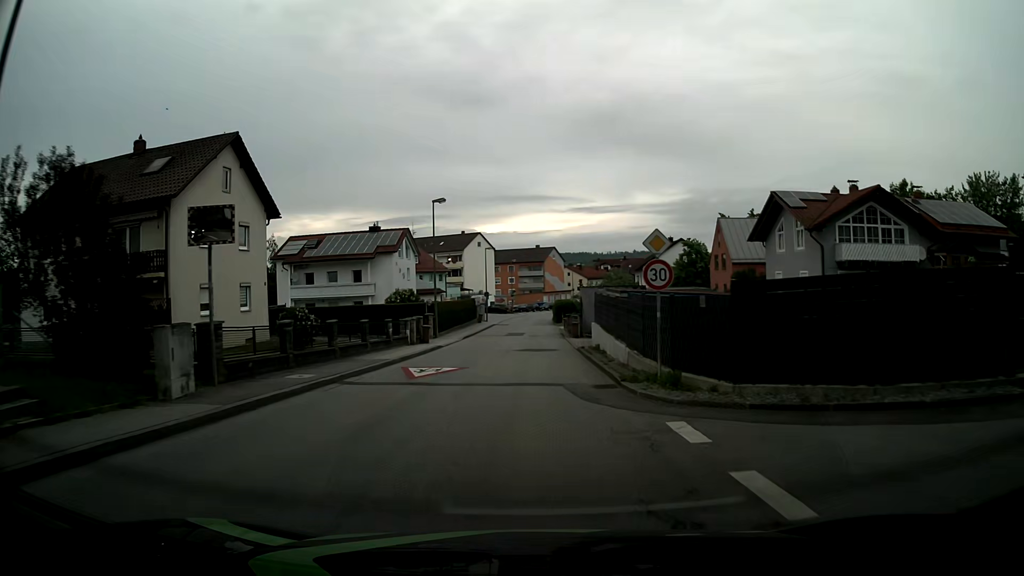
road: unclassified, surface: asphalt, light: Day
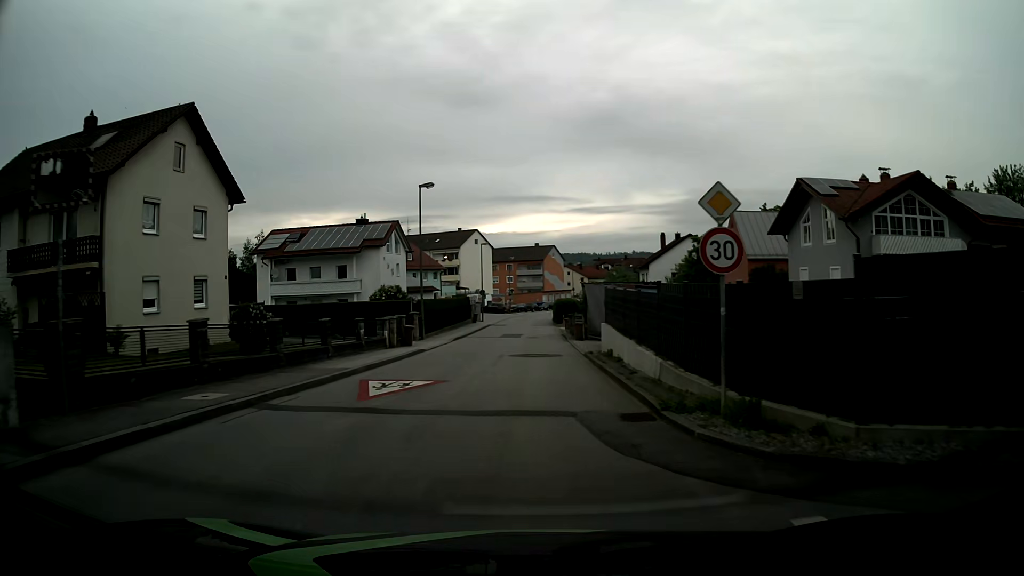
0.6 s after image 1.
(0.0, +4.5) m; 0°
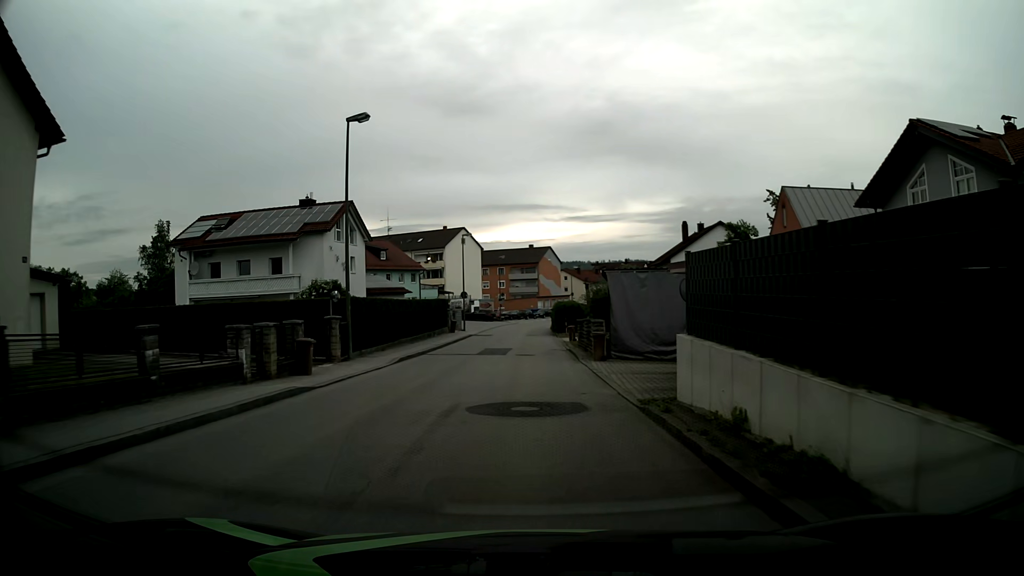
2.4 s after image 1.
(0.0, +13.4) m; -1°
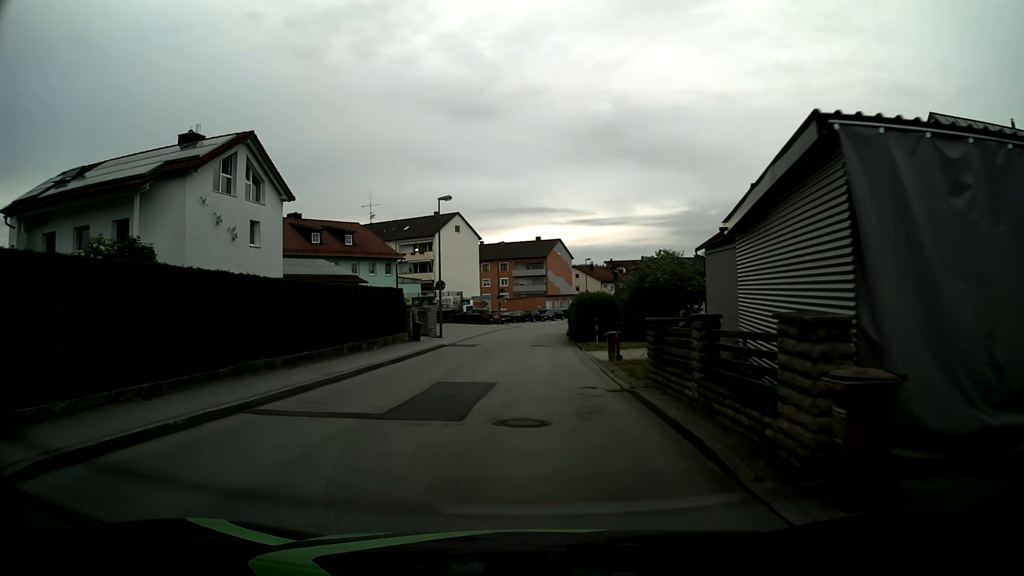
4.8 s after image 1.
(+0.3, +18.0) m; +1°
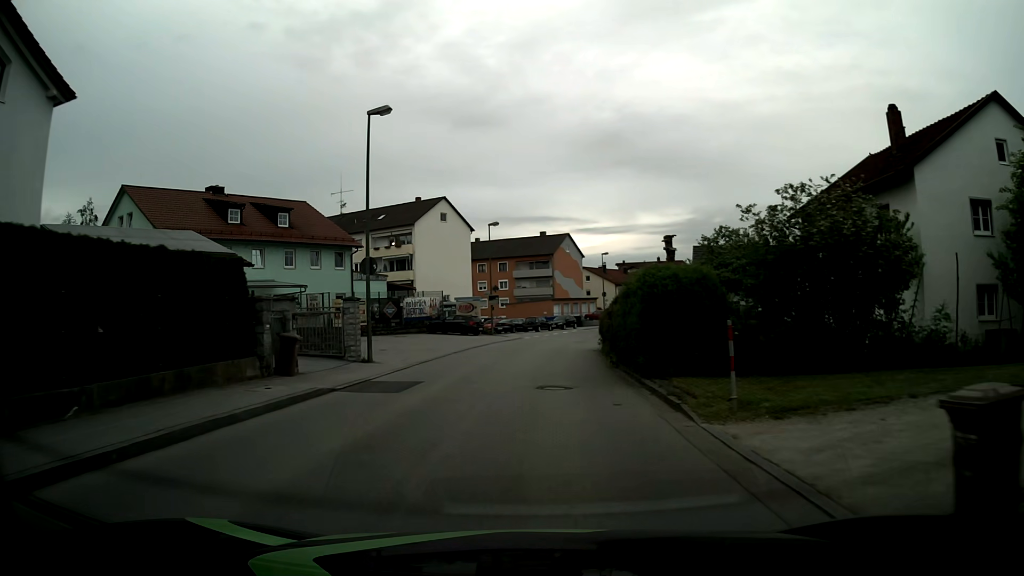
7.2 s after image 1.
(-0.1, +18.0) m; -1°
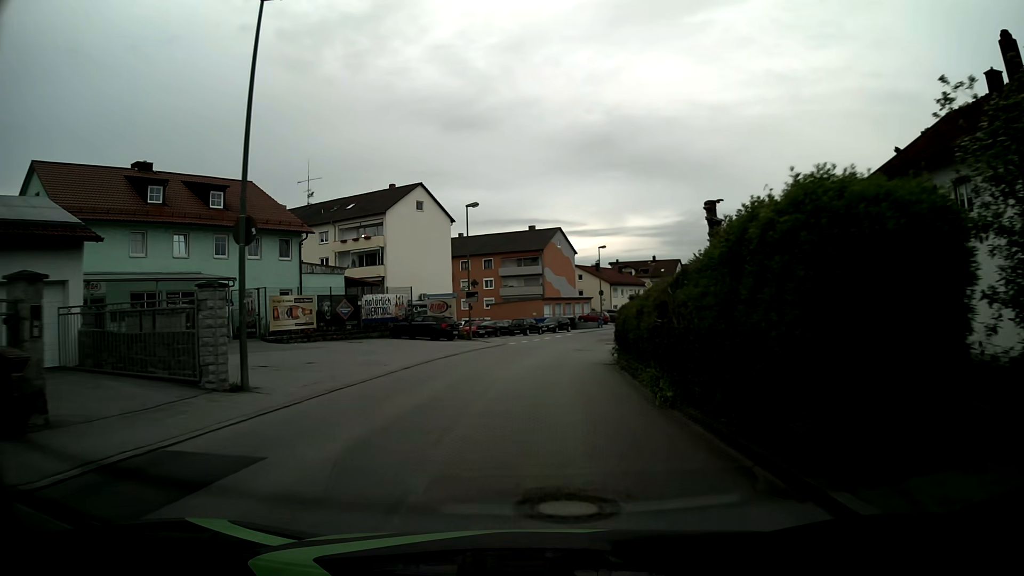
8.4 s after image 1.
(0.0, +8.9) m; +1°
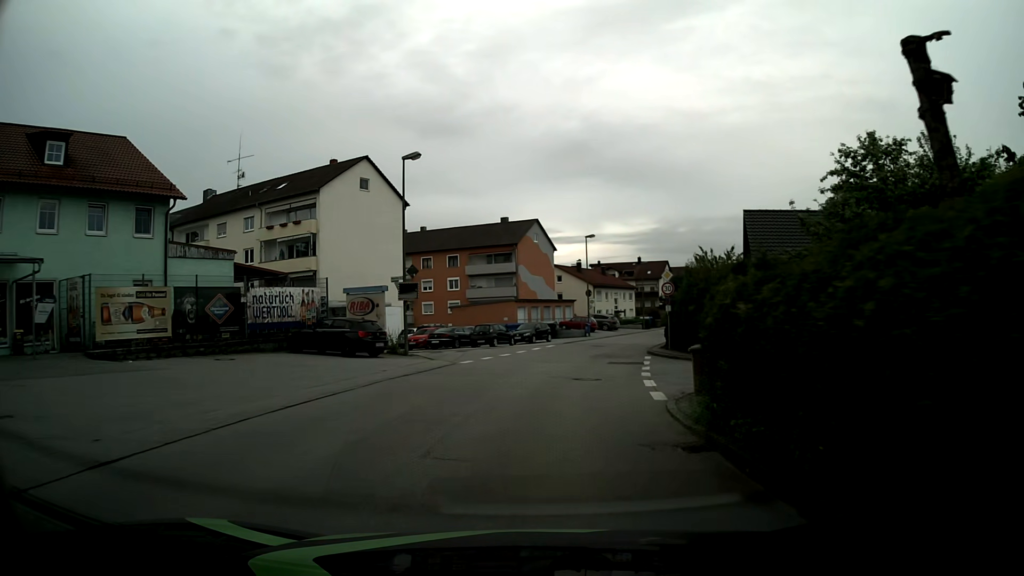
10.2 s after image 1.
(+0.3, +13.4) m; +2°
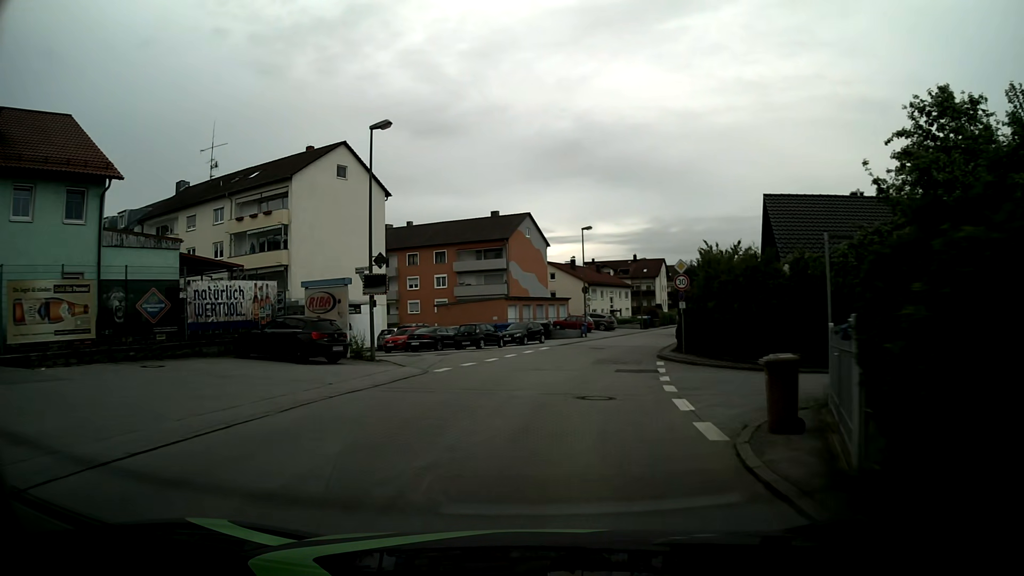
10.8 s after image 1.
(0.0, +4.5) m; +1°
